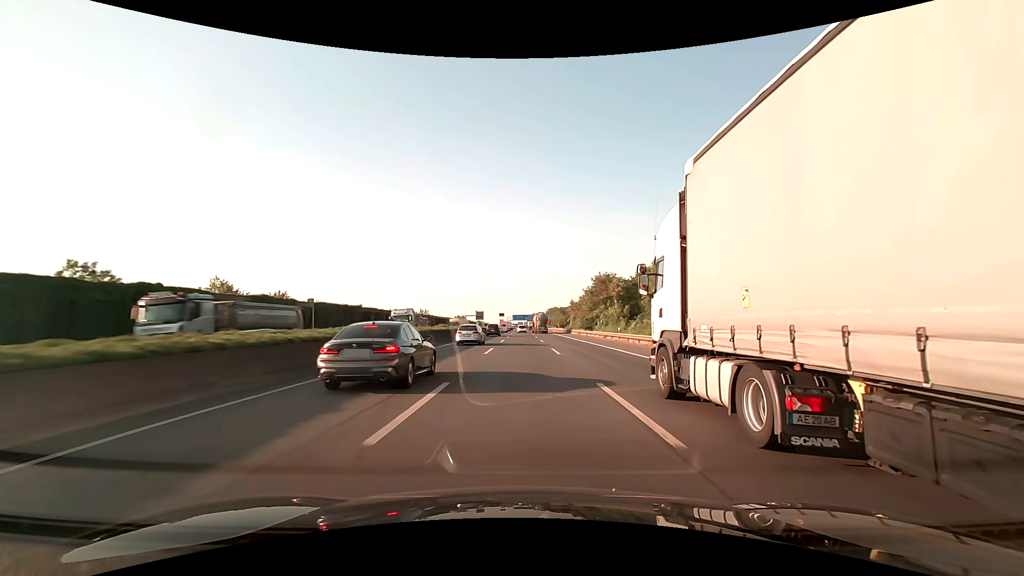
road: motorway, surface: asphalt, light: Day
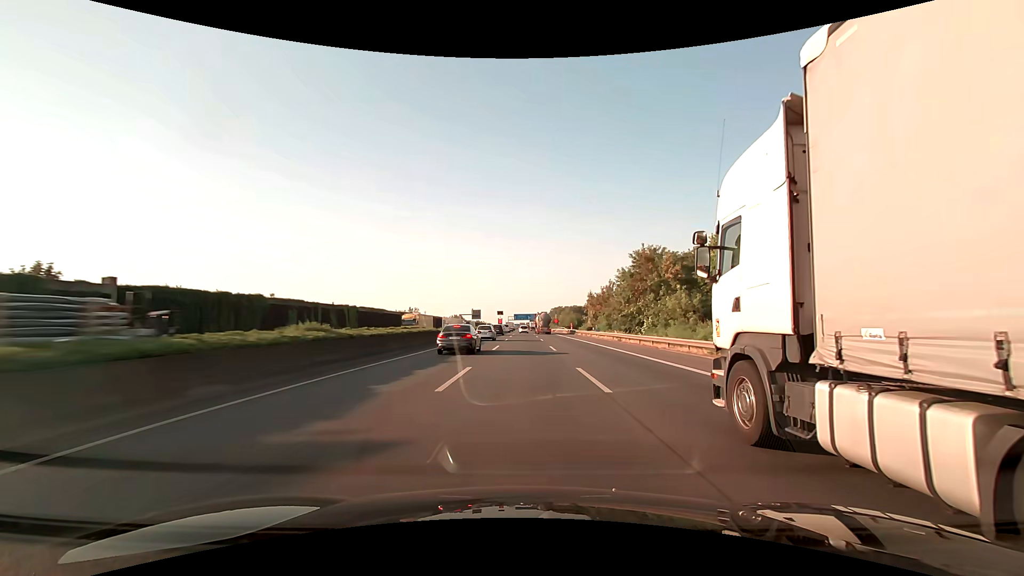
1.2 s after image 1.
(-0.1, +31.7) m; 0°
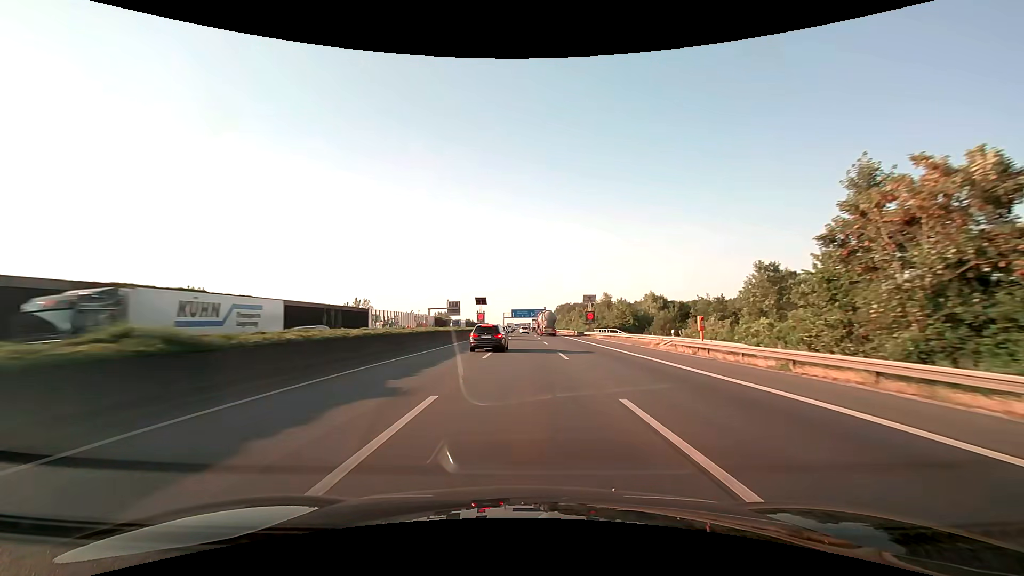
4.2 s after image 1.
(+0.2, +79.2) m; 0°
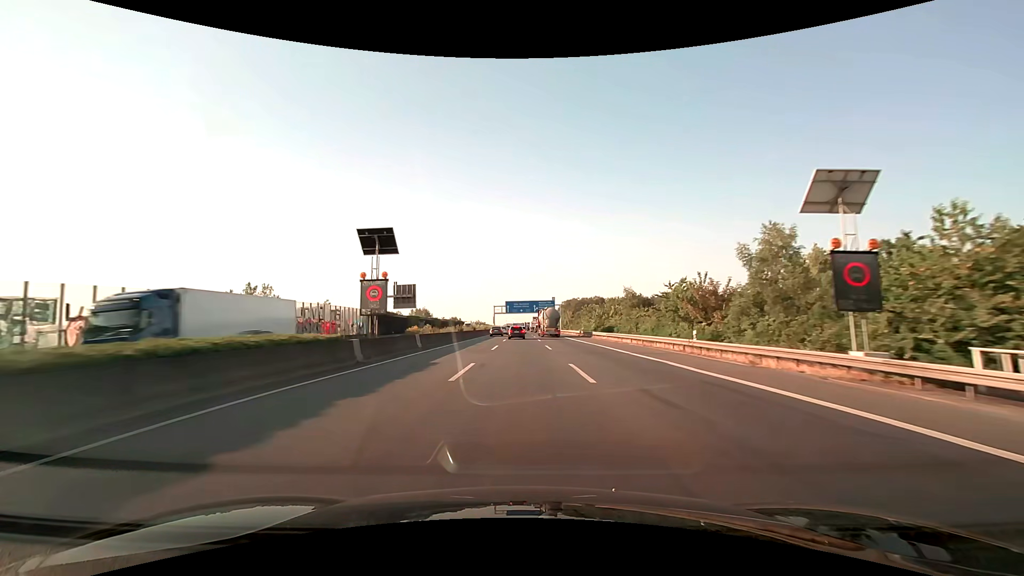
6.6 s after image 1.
(-0.1, +63.3) m; 0°
(0, +10) (0, +20) (0, +30) (0, +40) (0, +50) (0, +60) (0, +70) (0, +80) (0, +90) (0, +100) m
